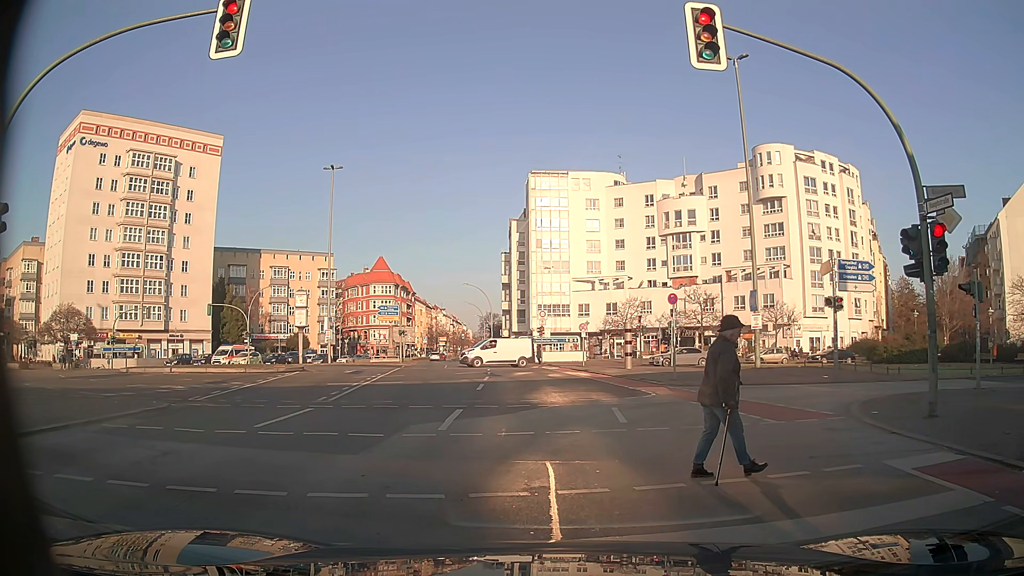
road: tertiary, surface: asphalt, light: Day
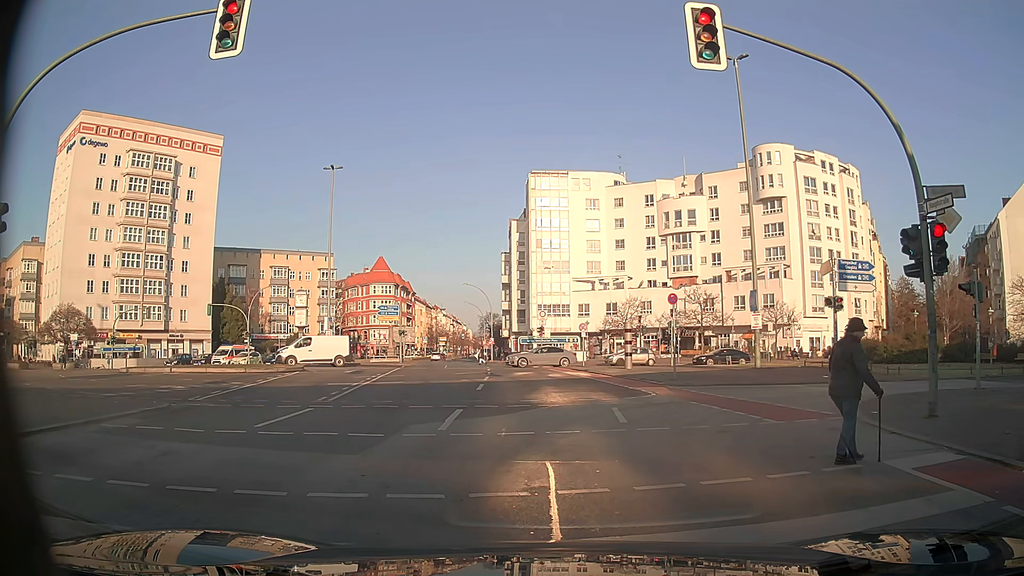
(0.0, 0.0) m; 0°
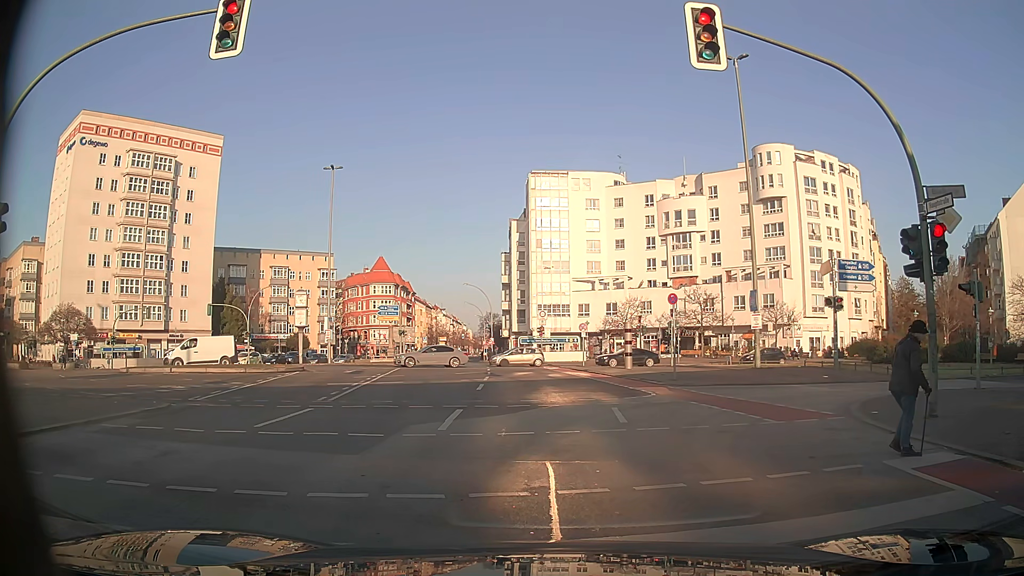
(0.0, 0.0) m; 0°
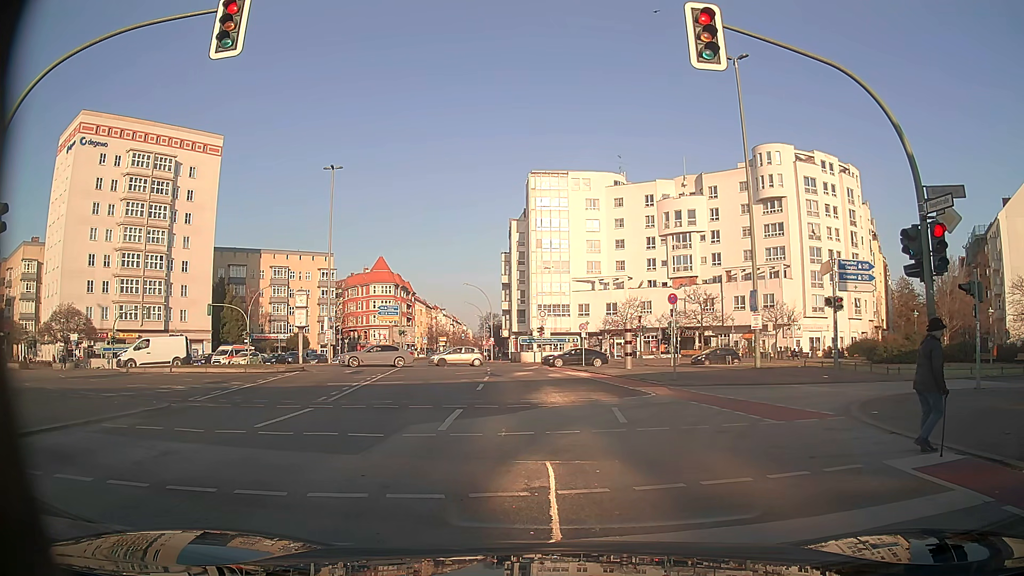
(0.0, 0.0) m; 0°
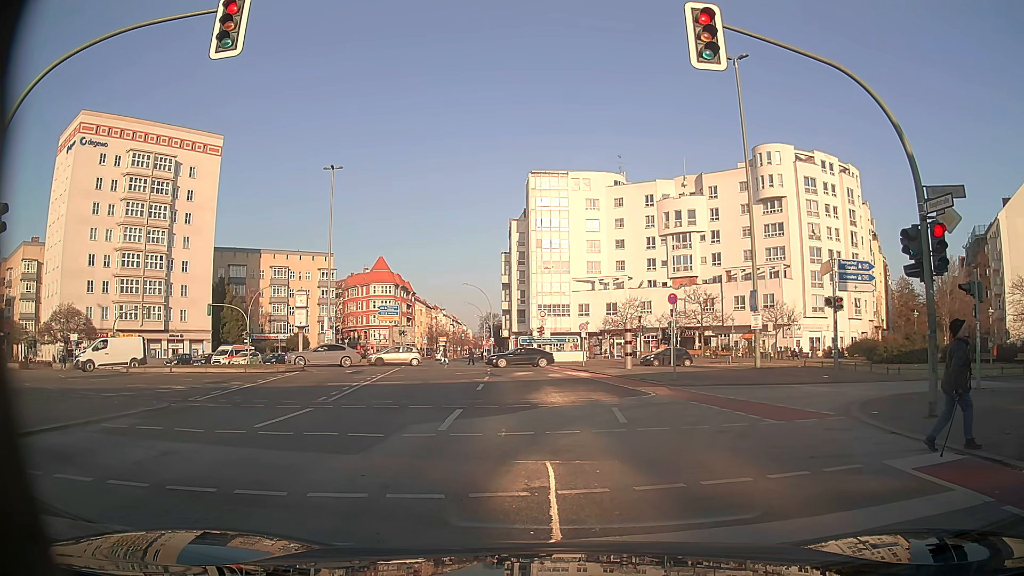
(0.0, 0.0) m; 0°
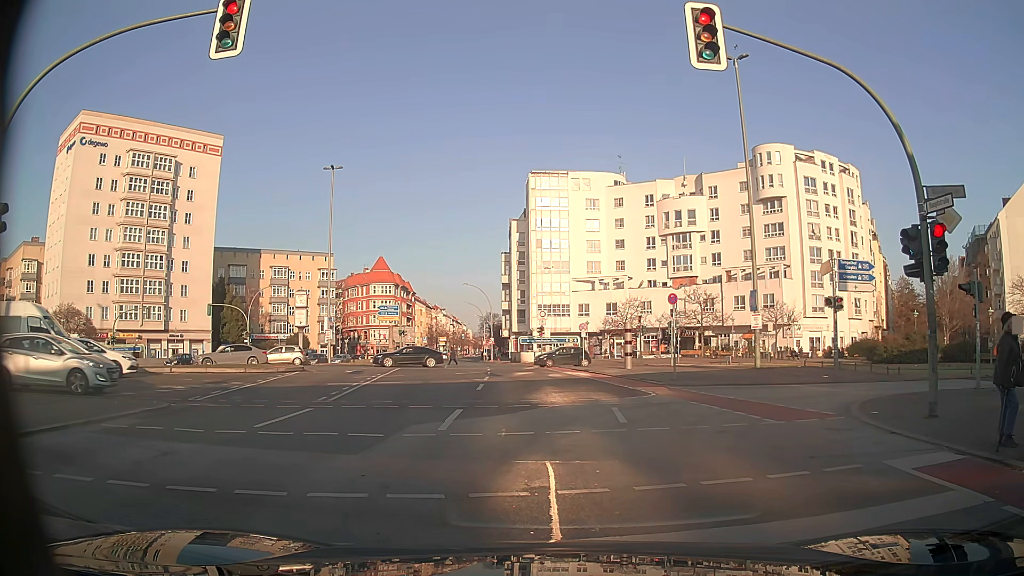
(0.0, 0.0) m; 0°
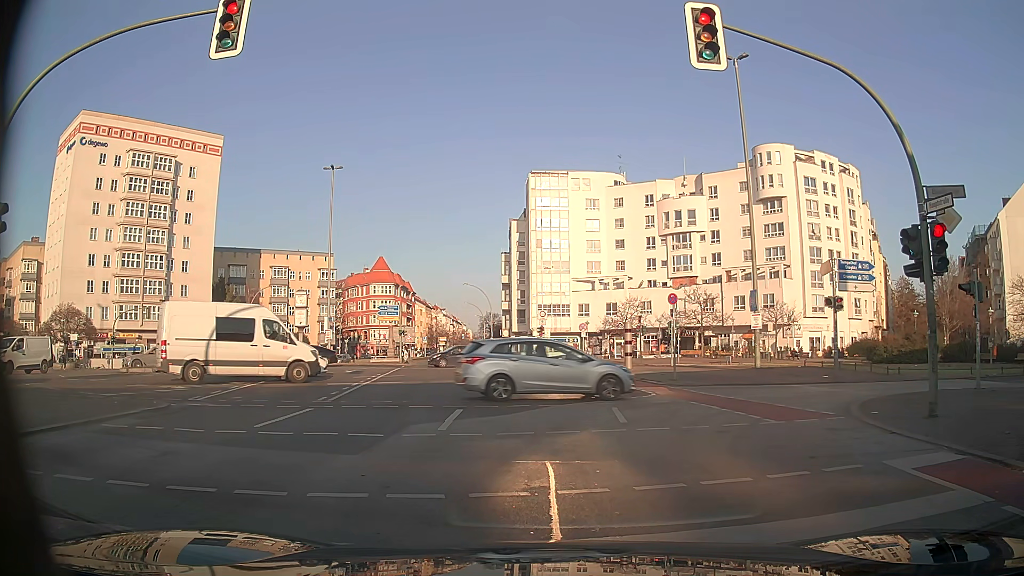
(0.0, 0.0) m; 0°
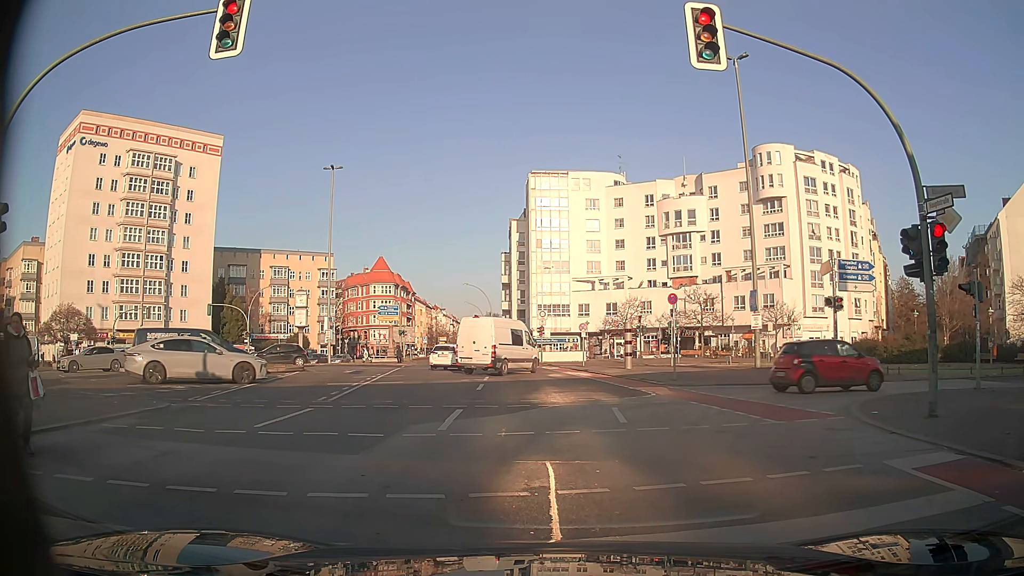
(0.0, 0.0) m; 0°
(0, +10) (0, +20) (-1, +30) (-2, +40) (-3, +50) (-5, +60) (-6, +70) (-8, +79) (-10, +89) (-11, +99) m
